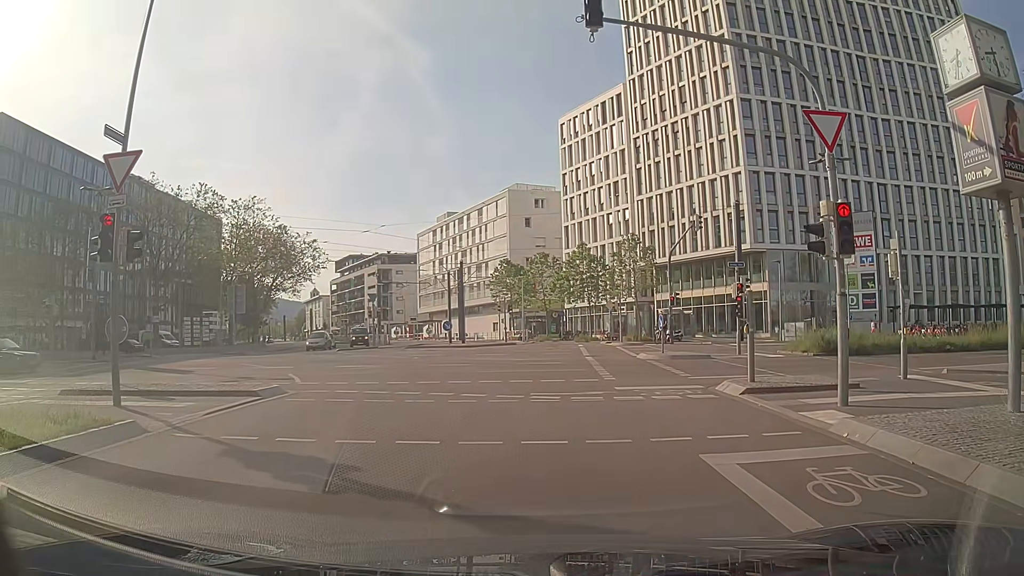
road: residential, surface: asphalt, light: Day
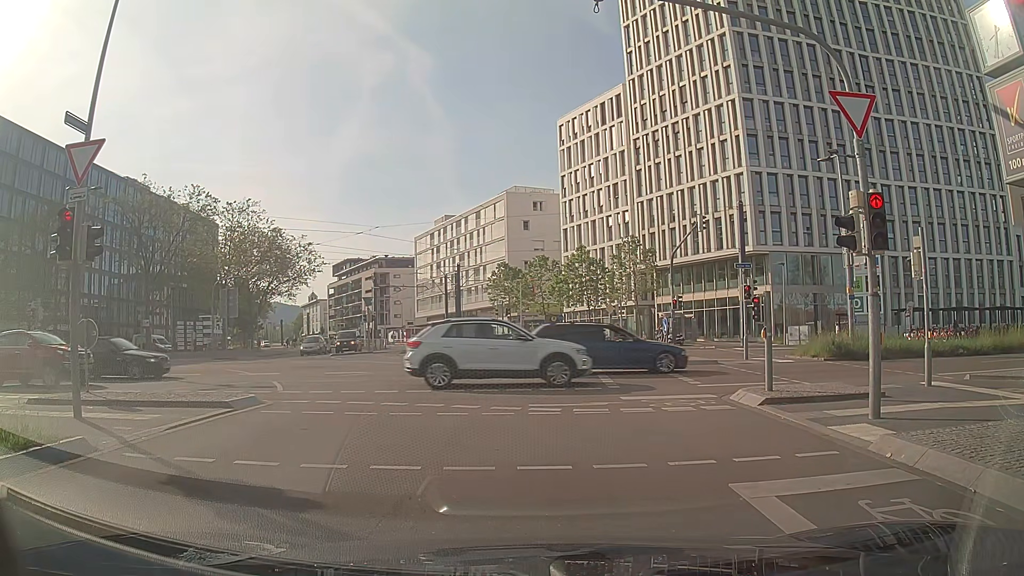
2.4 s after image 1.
(0.0, +1.1) m; 0°
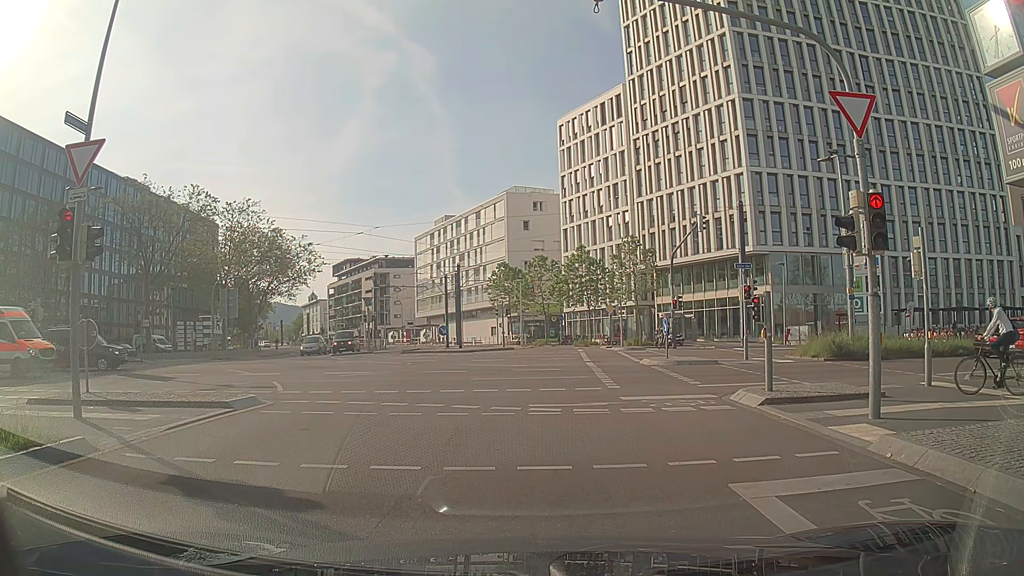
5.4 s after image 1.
(0.0, 0.0) m; 0°
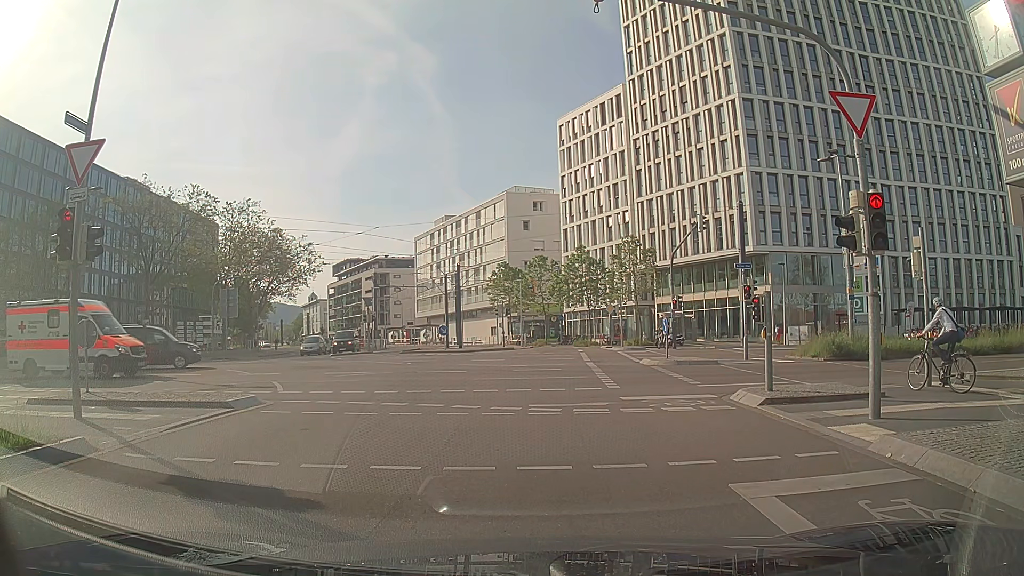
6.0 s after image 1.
(0.0, 0.0) m; 0°
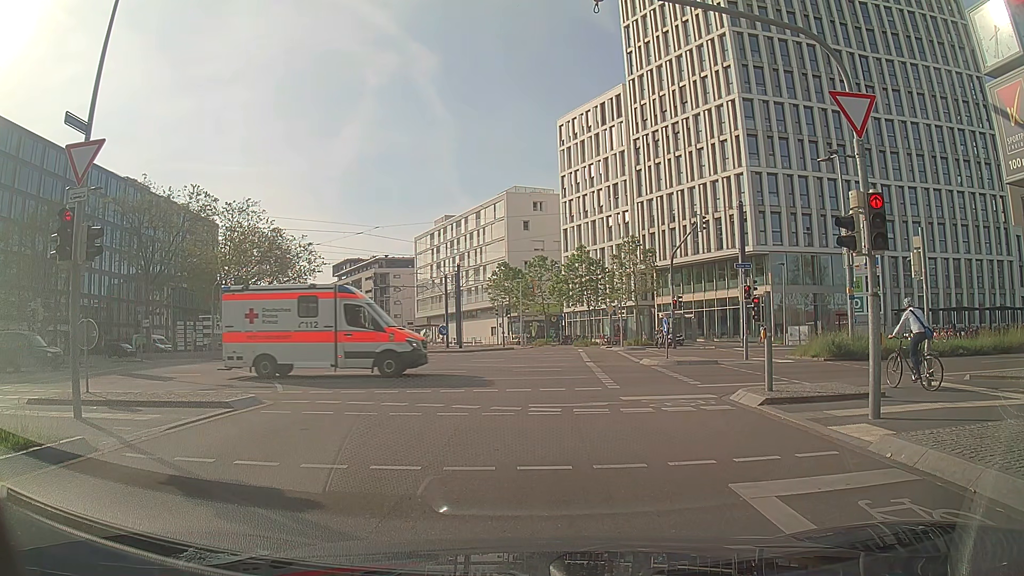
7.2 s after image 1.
(0.0, 0.0) m; 0°
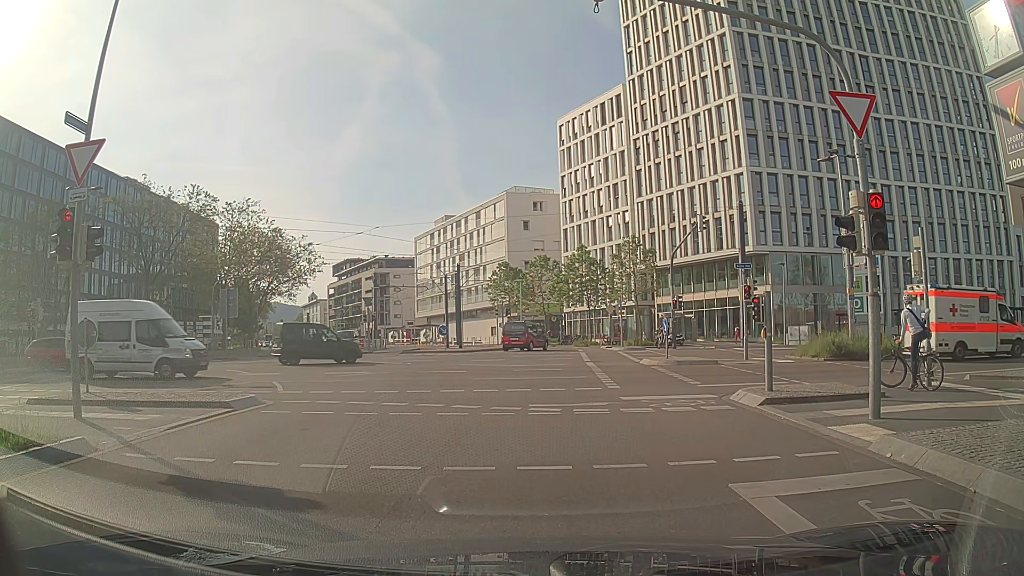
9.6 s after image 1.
(0.0, 0.0) m; 0°
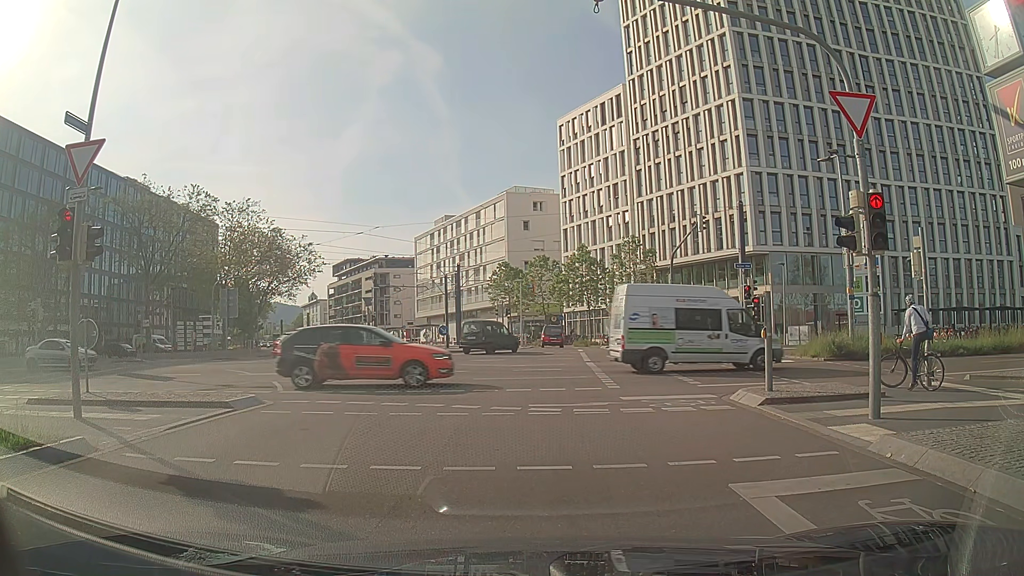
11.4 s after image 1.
(0.0, 0.0) m; 0°
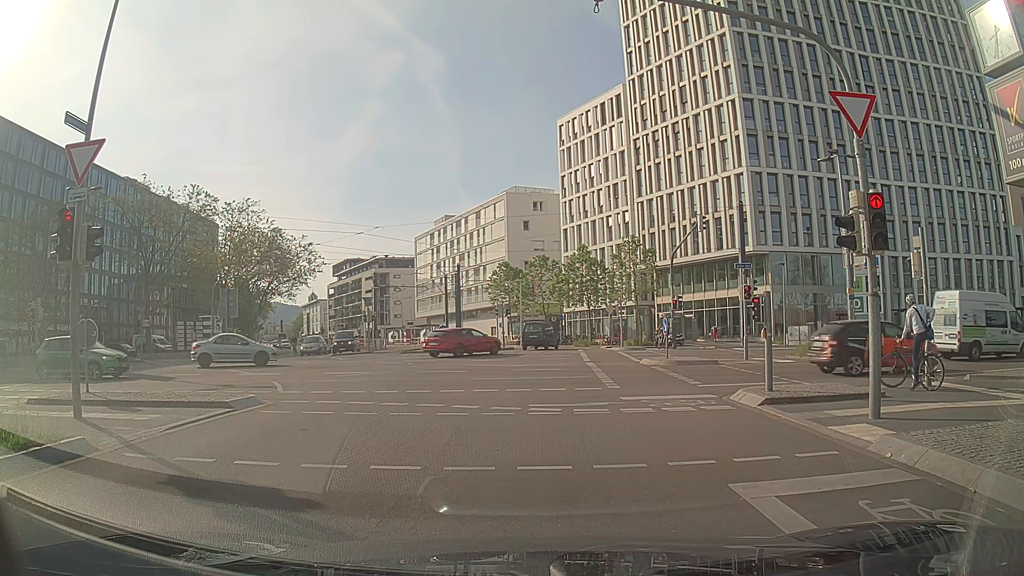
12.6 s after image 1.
(0.0, 0.0) m; 0°
(+1, +10) (+2, +20) (+3, +30) (+4, +40) (+5, +50) (+6, +60) (+5, +70) (+2, +79) (-2, +88) (-6, +97) m
